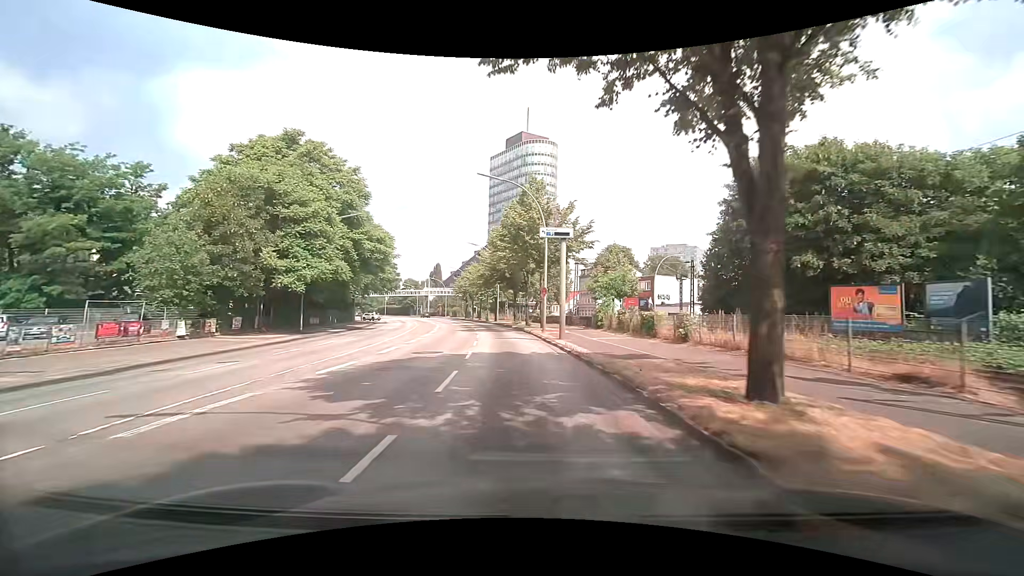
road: primary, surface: asphalt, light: Day
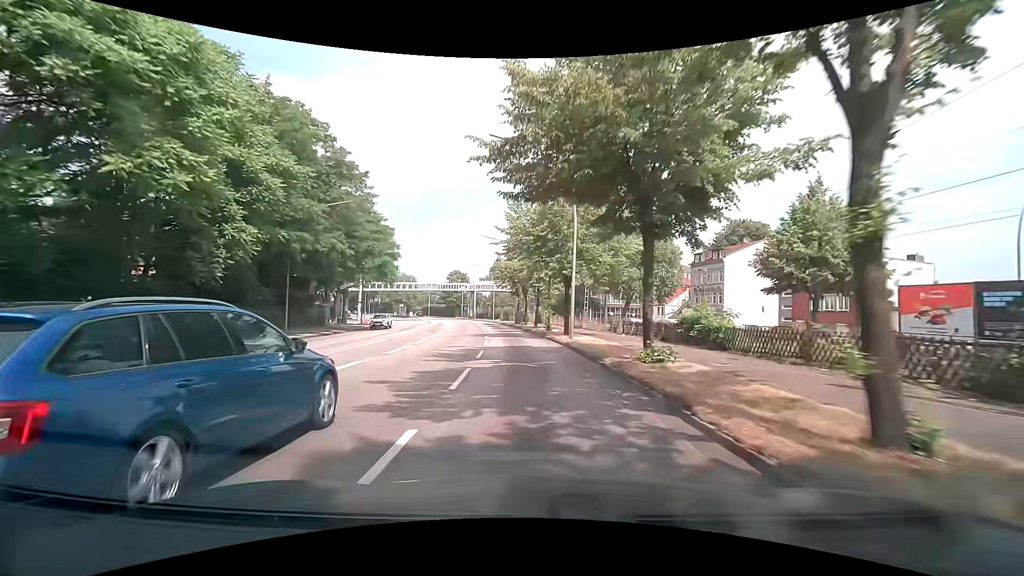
(-2.7, +38.0) m; -7°
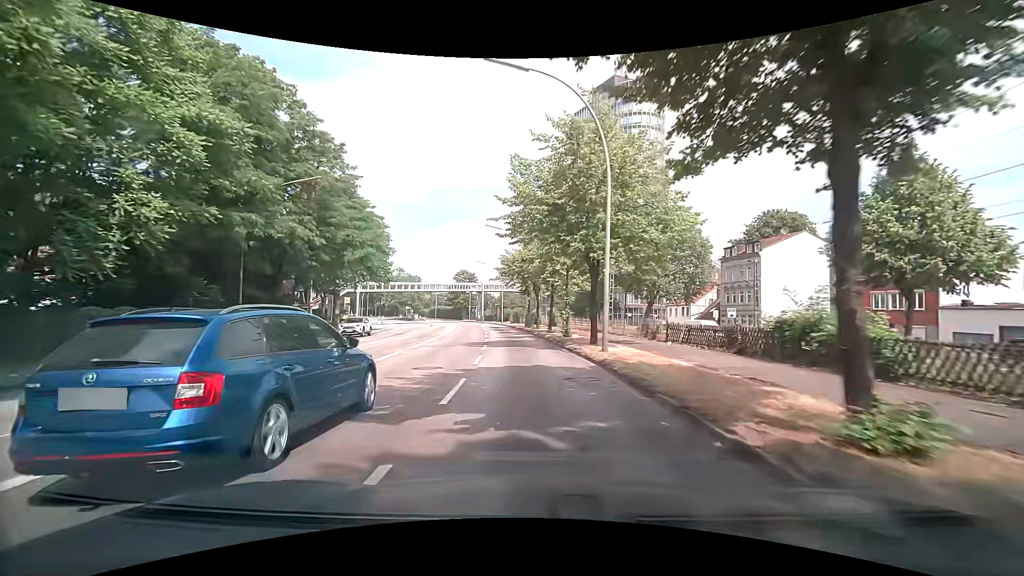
(-0.1, +7.6) m; -2°
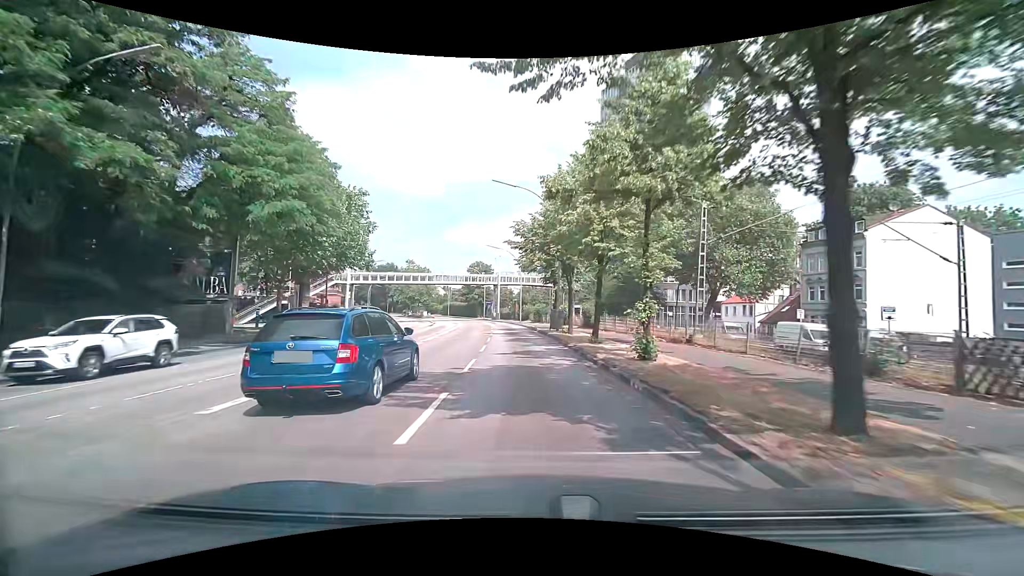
(-0.3, +15.3) m; -2°
